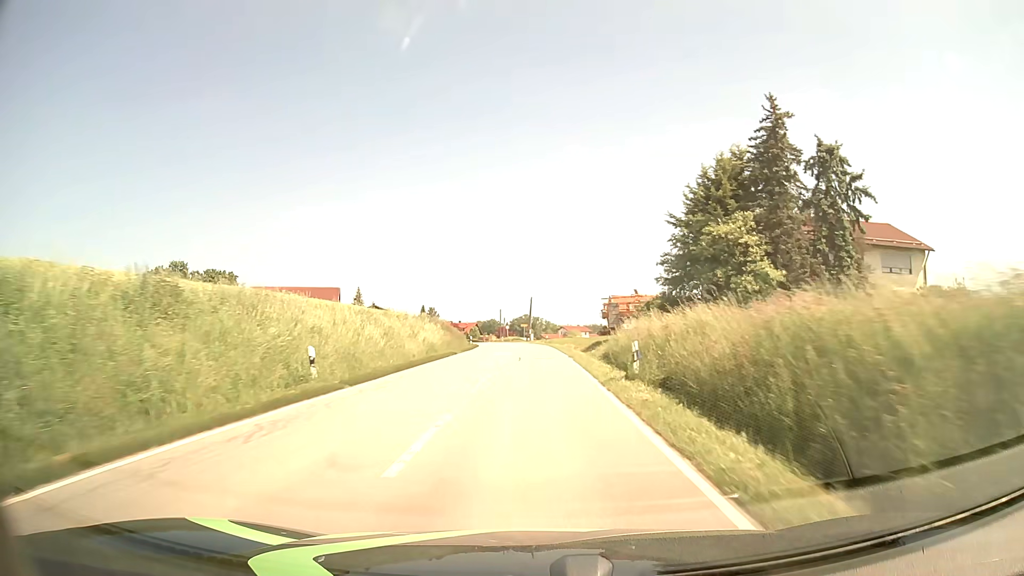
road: tertiary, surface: asphalt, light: Day
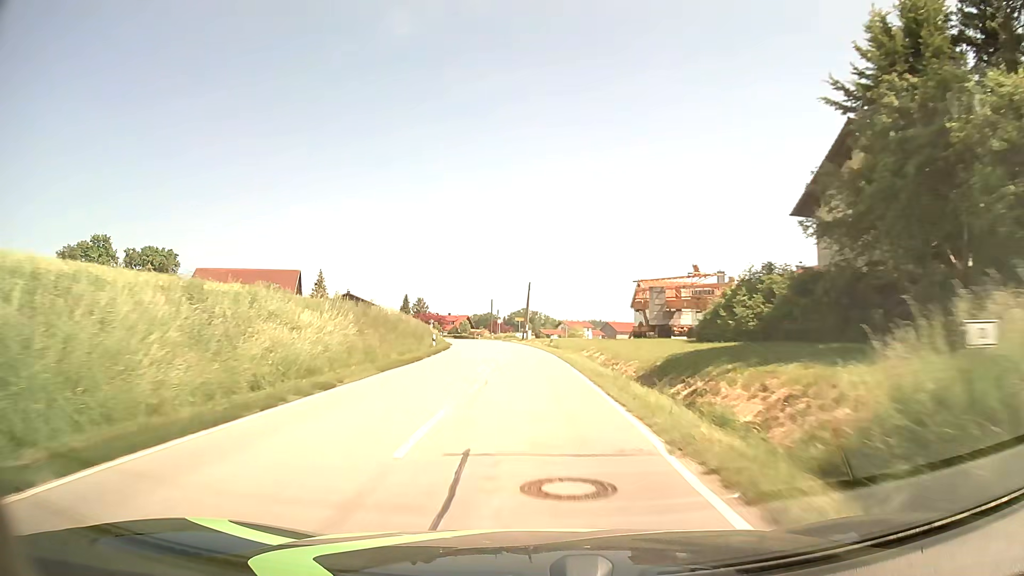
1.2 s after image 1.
(+0.1, +22.7) m; 0°
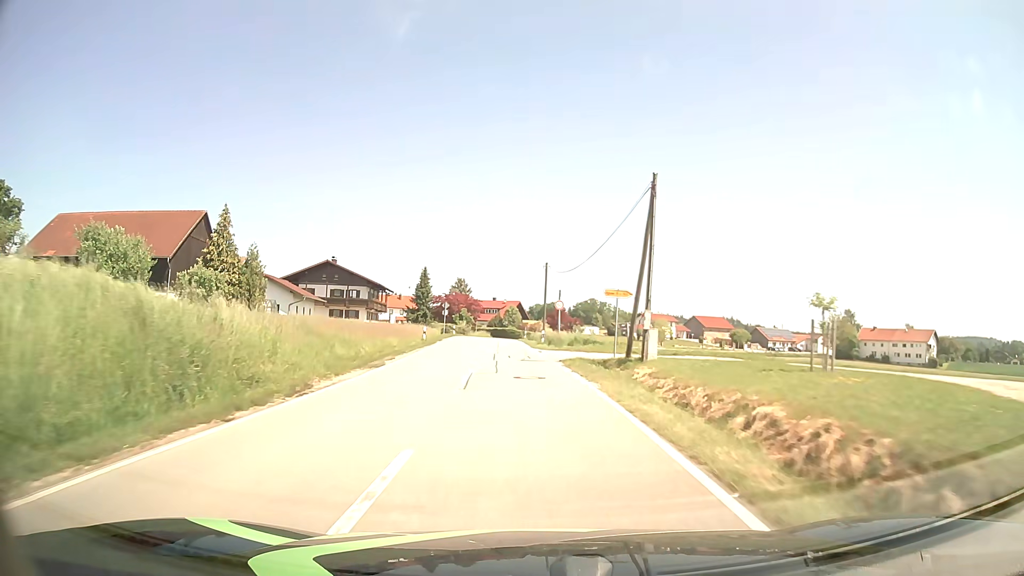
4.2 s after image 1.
(-2.1, +50.9) m; -6°
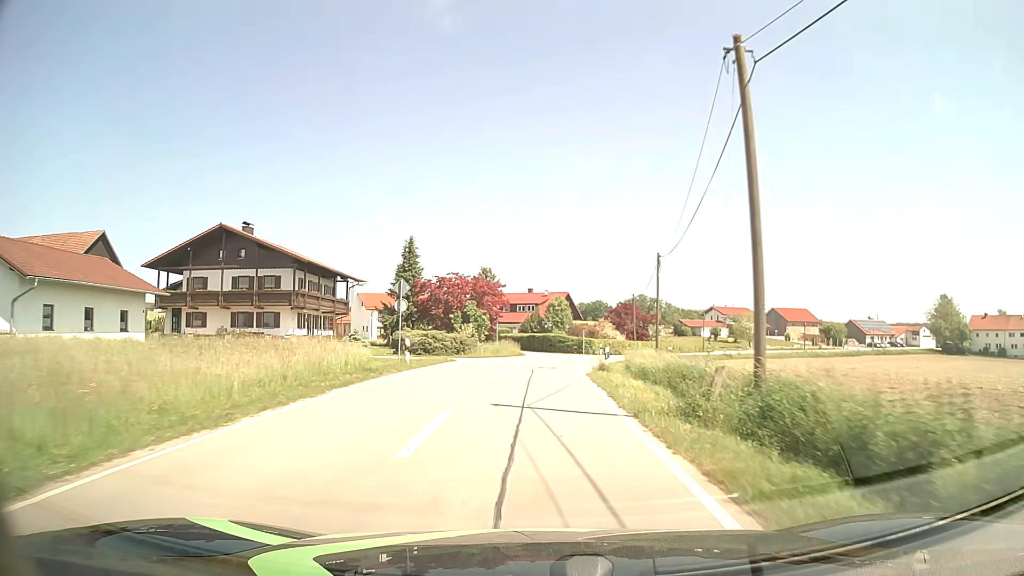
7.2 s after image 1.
(-1.6, +43.4) m; -3°
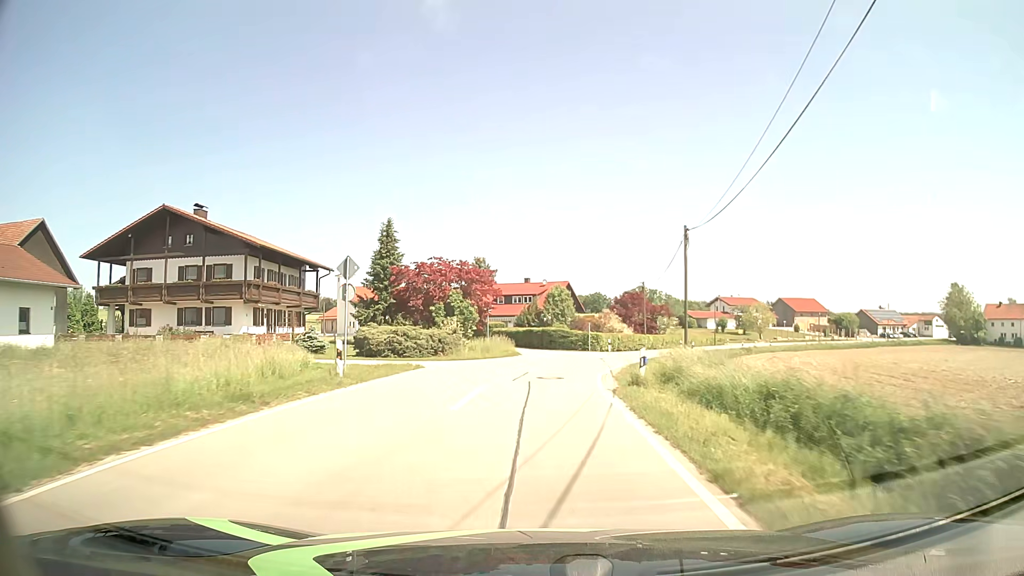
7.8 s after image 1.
(0.0, +8.3) m; 0°
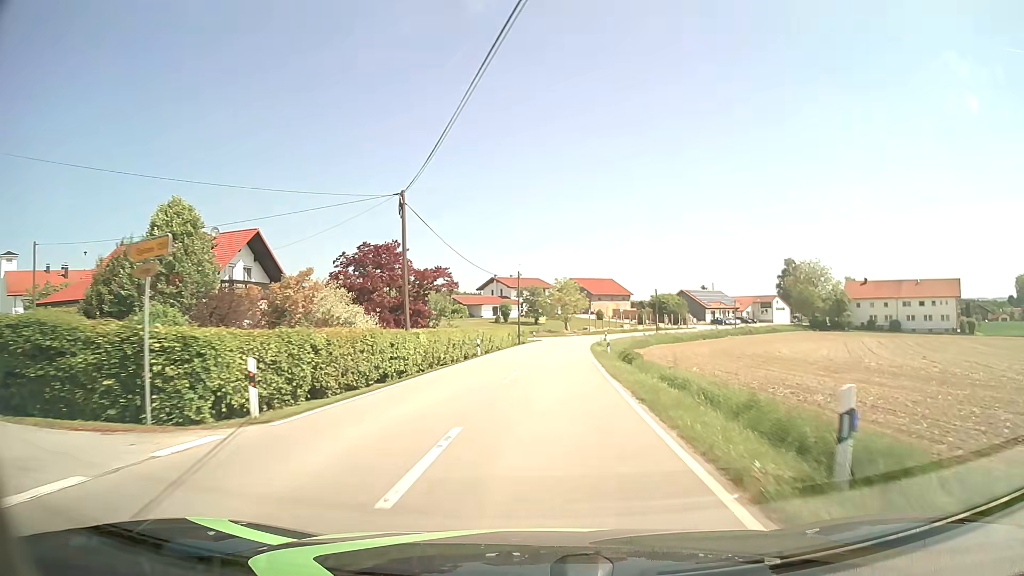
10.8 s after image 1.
(+5.7, +40.0) m; +21°
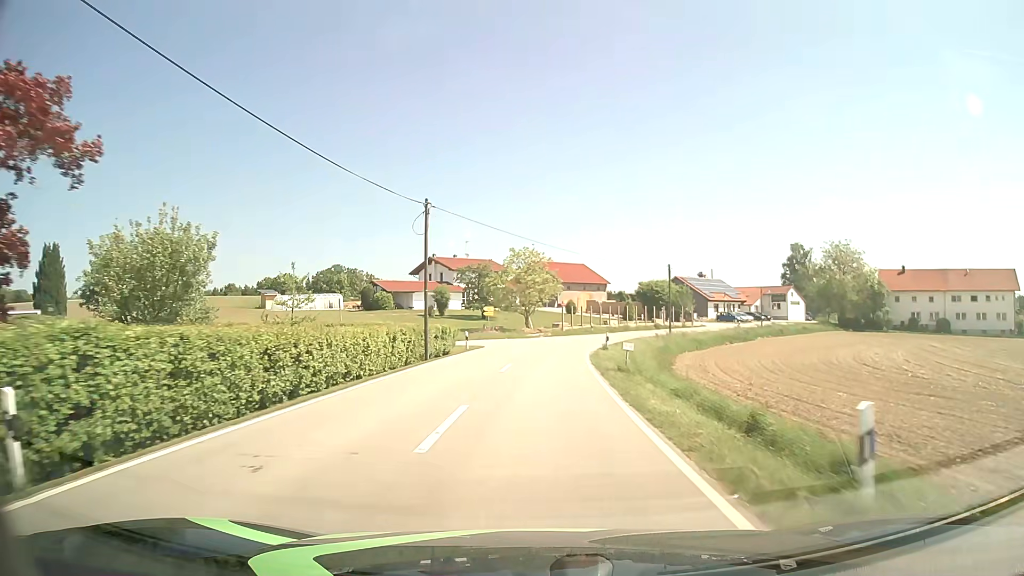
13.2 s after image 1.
(+1.3, +33.4) m; +4°
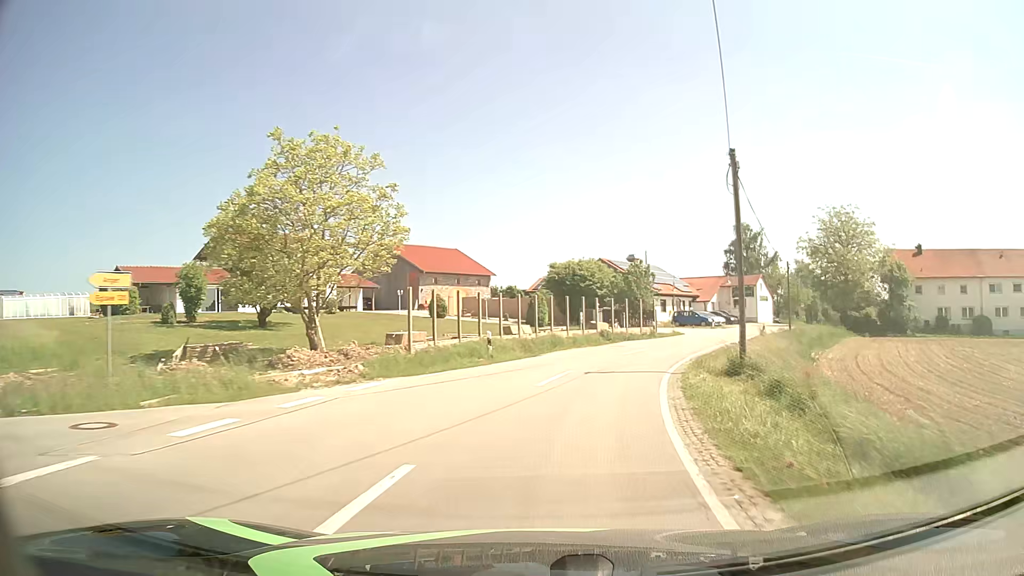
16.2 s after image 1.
(+2.3, +40.2) m; +11°
(+1, +10) (+2, +20) (+6, +29) (+10, +38) (+15, +47) (+20, +56) (+25, +64) (+30, +73) (+36, +81) (+42, +89) m
